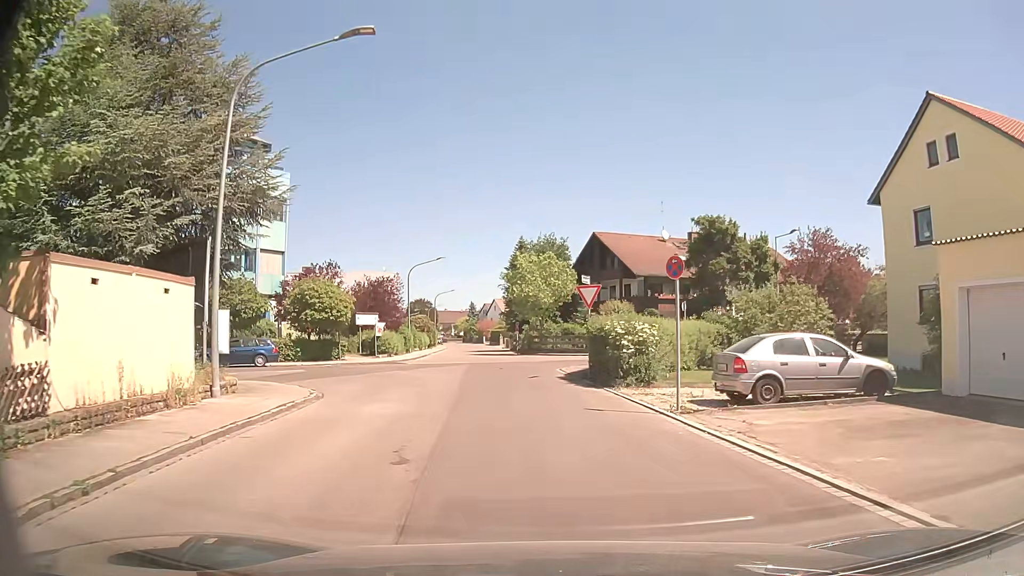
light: Day
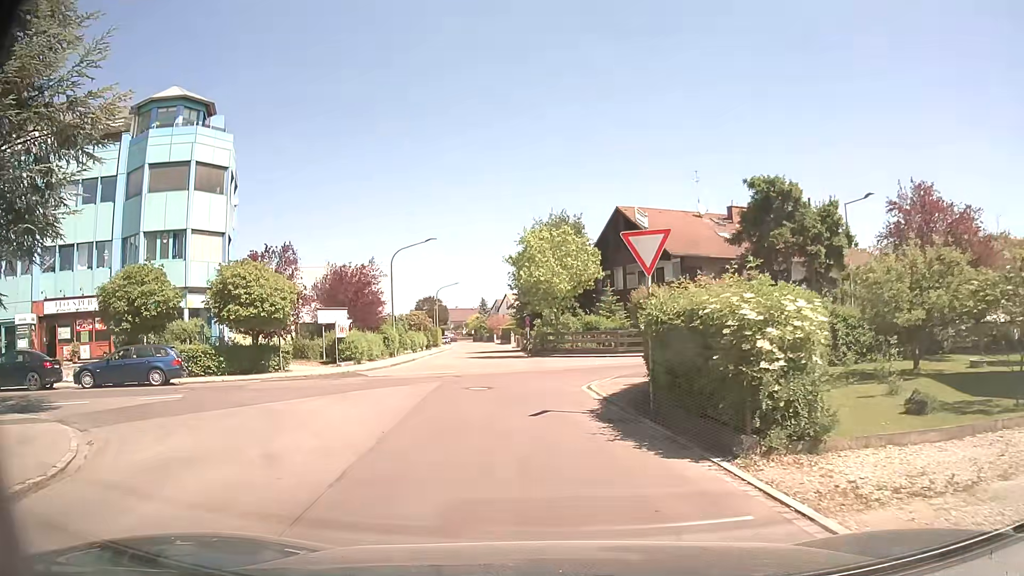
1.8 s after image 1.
(0.0, +10.4) m; -1°
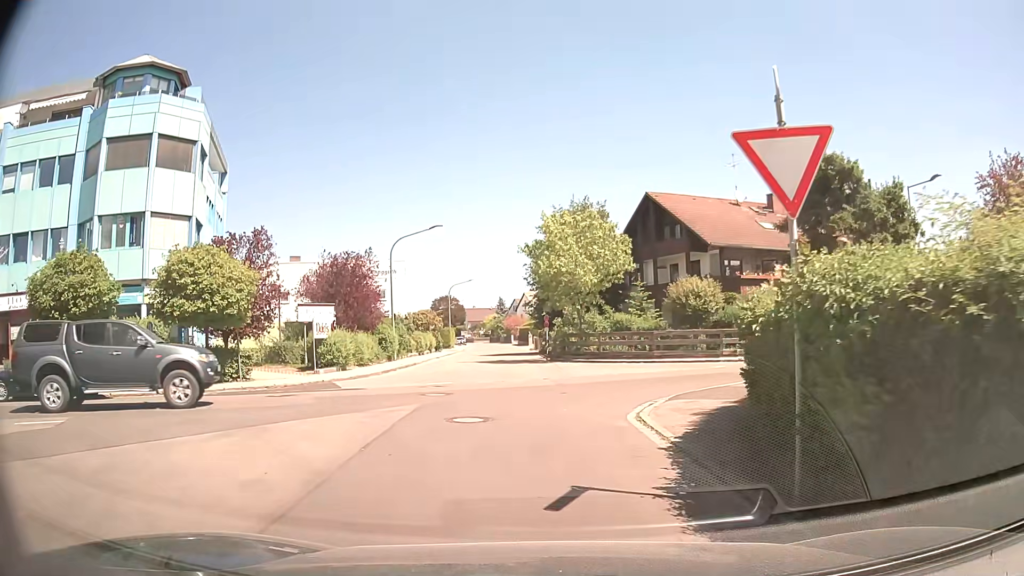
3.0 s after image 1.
(-0.1, +5.5) m; -2°
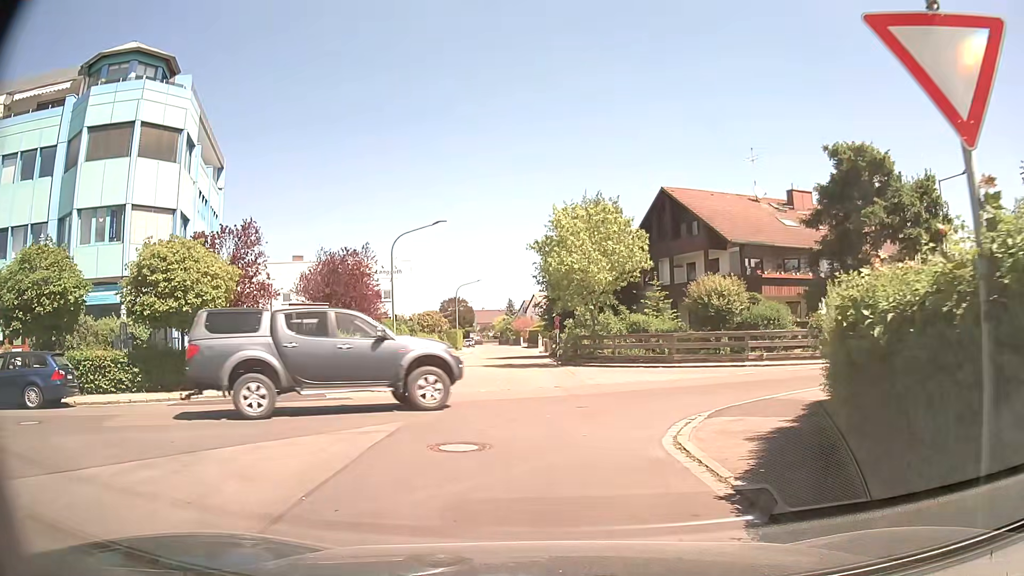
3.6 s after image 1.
(0.0, +2.3) m; 0°
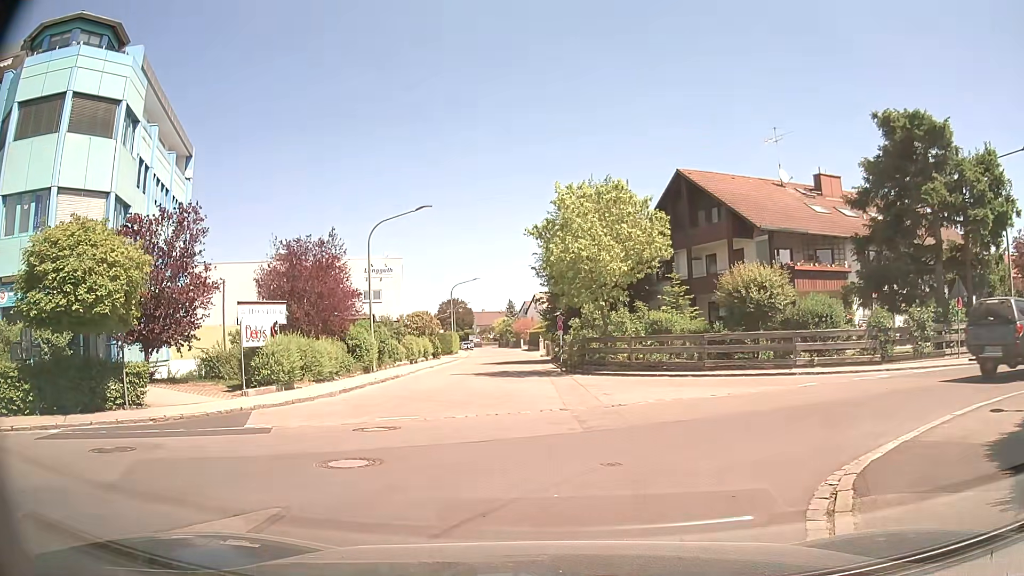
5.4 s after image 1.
(0.0, +4.9) m; 0°
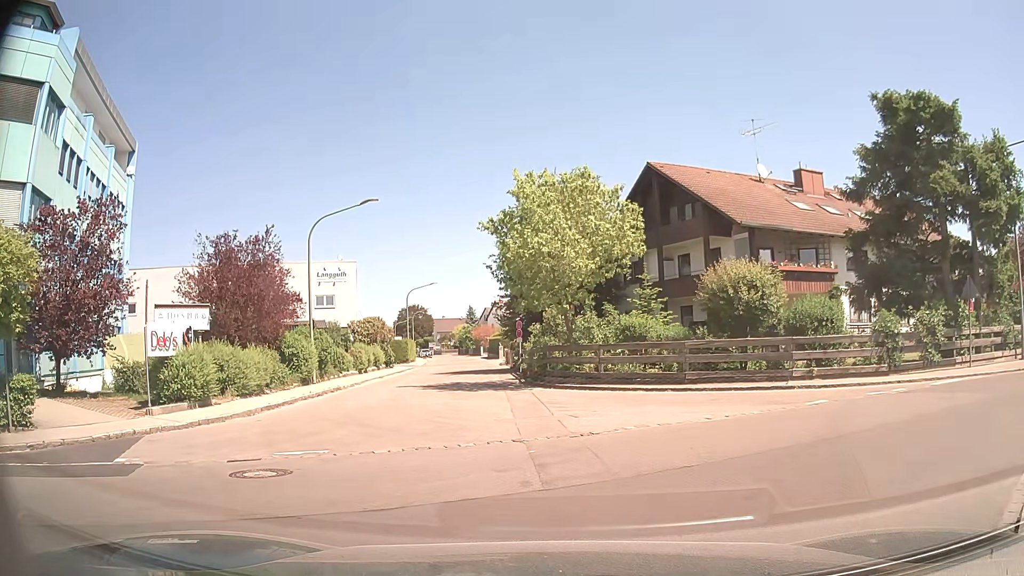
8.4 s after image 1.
(+0.1, +3.0) m; +2°
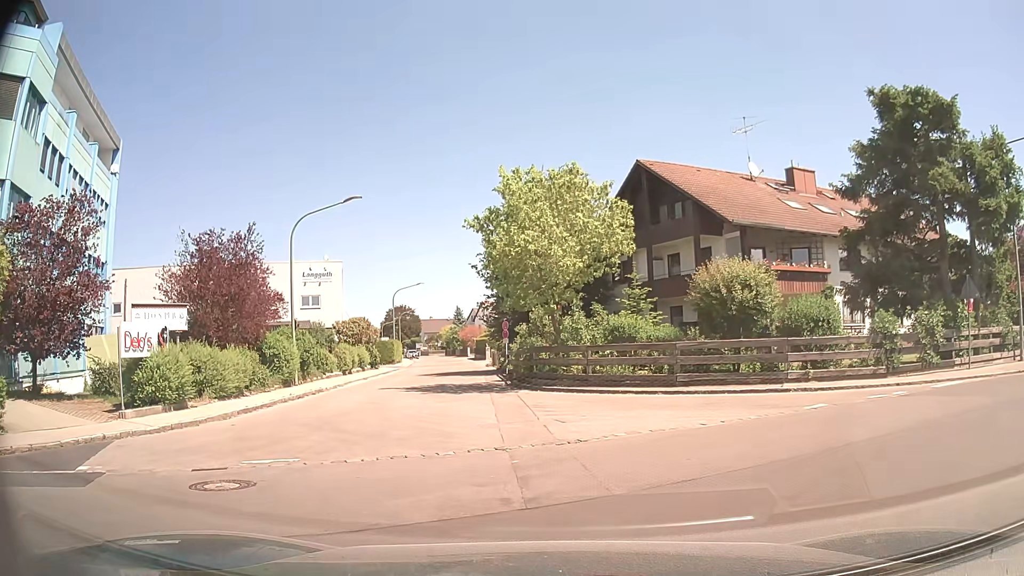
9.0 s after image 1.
(0.0, +0.7) m; +2°
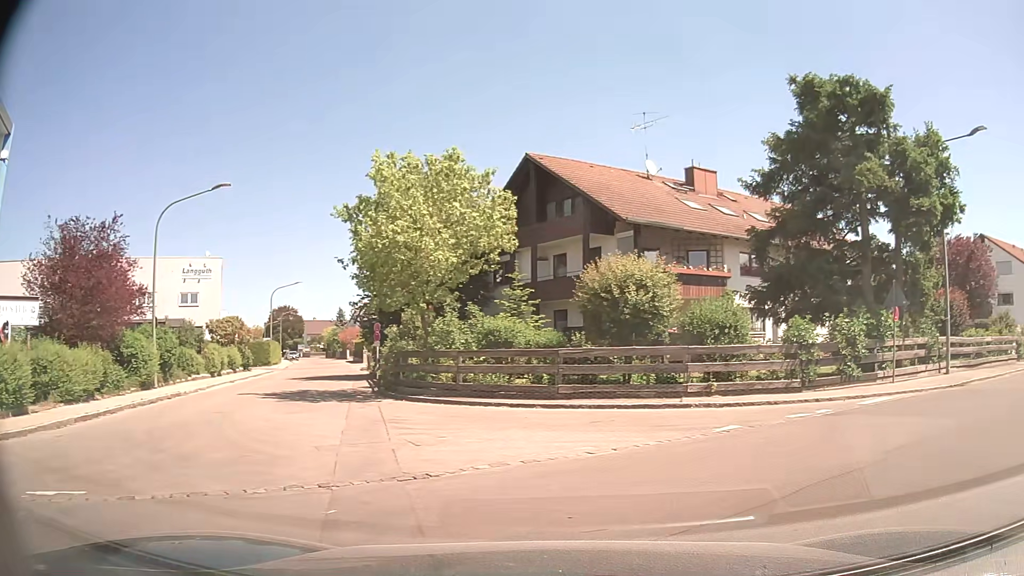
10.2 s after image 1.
(+0.1, +2.5) m; +8°
(+5, +8) (+13, +14) (+22, +19) (+30, +24) (+39, +30) (+47, +35) (+56, +39) (+66, +43) (+75, +46) (+85, +49) m
